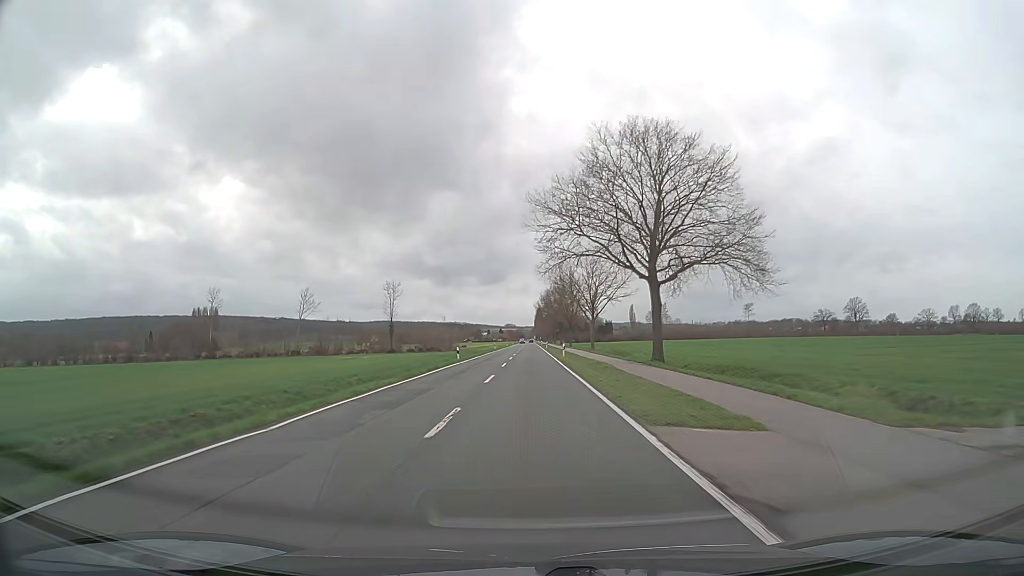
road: secondary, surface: asphalt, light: Day
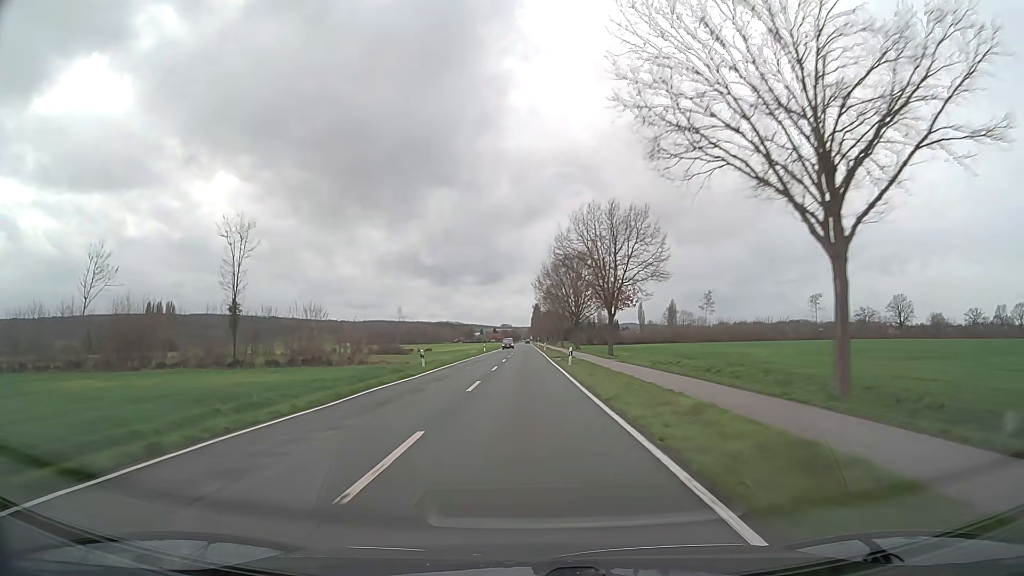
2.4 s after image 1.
(+0.4, +63.3) m; 0°
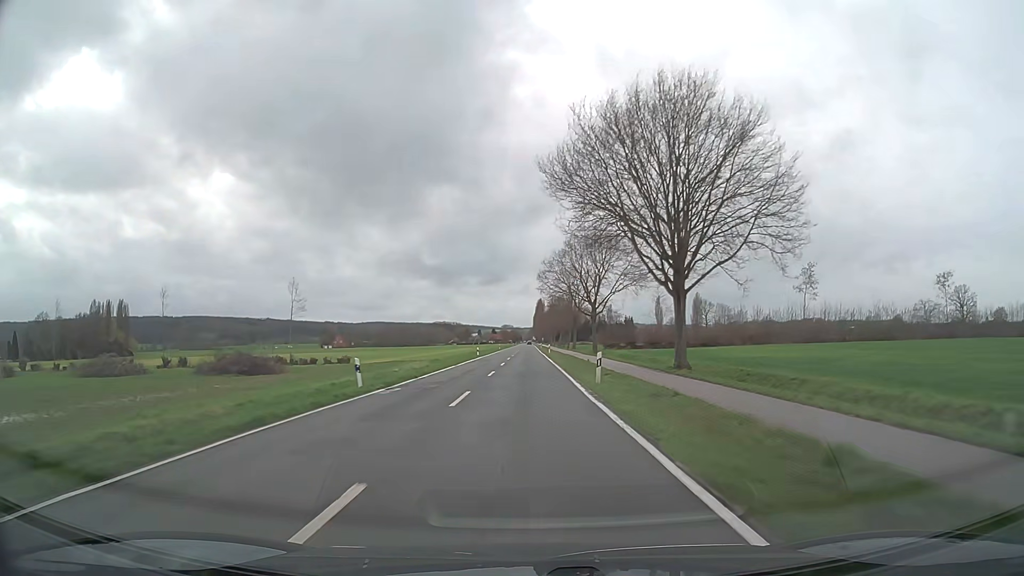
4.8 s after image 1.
(-0.1, +63.3) m; 0°
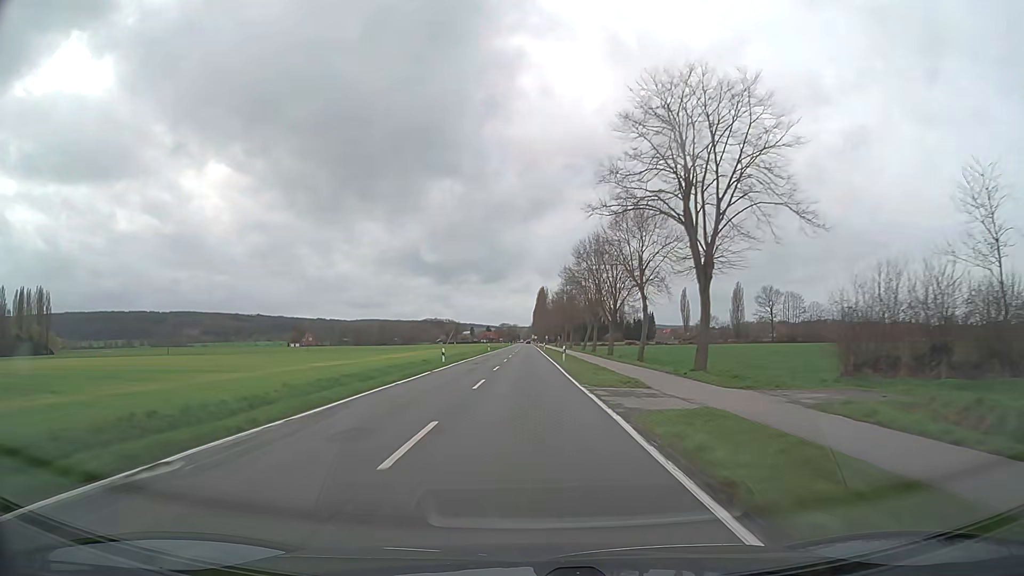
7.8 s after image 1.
(+0.2, +79.1) m; +1°
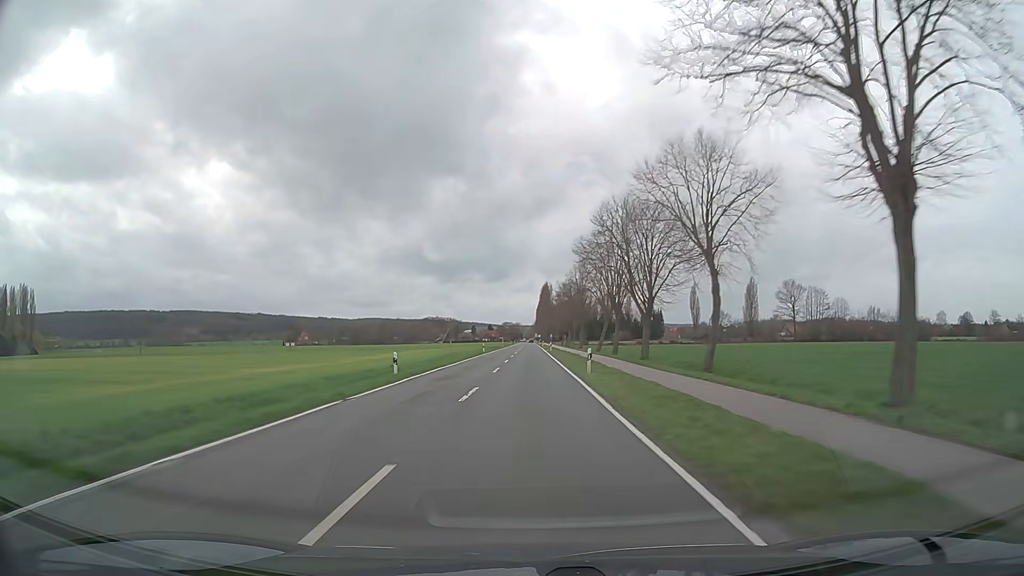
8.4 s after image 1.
(-0.1, +15.8) m; 0°
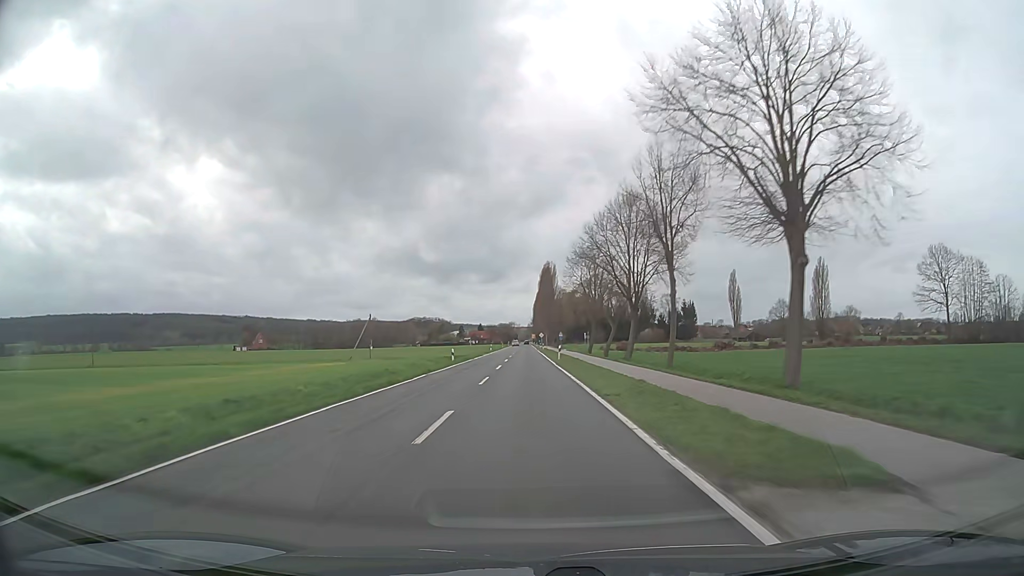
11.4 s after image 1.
(+0.2, +78.2) m; 0°
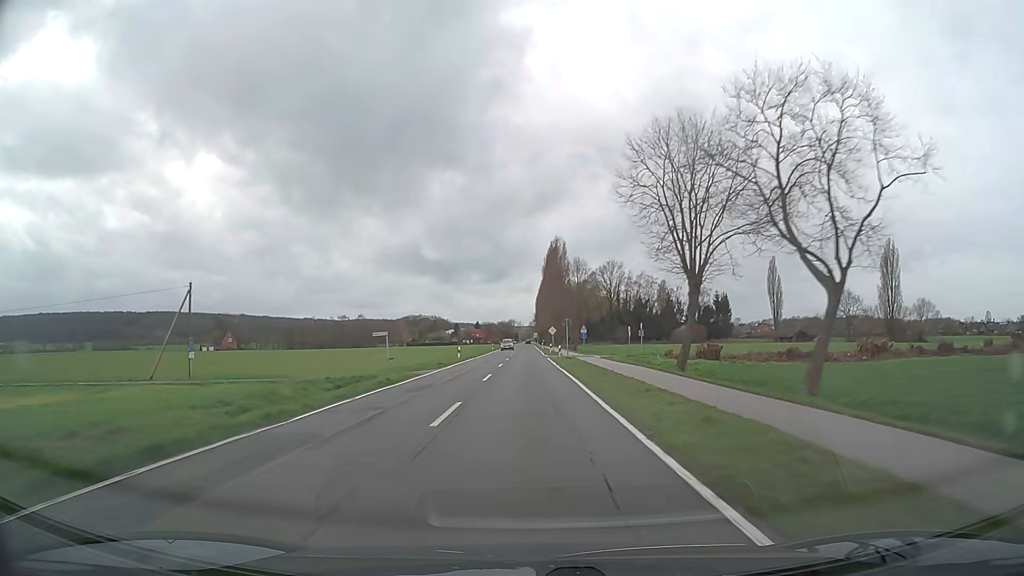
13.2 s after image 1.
(-0.2, +46.3) m; 0°
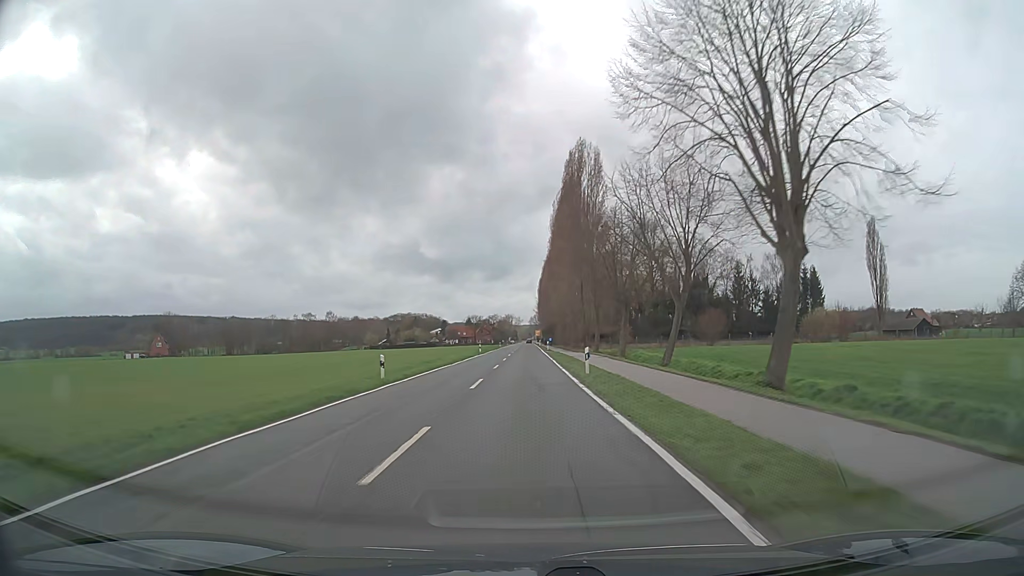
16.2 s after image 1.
(0.0, +76.0) m; 0°
(0, +10) (0, +20) (0, +30) (0, +40) (0, +50) (0, +60) (0, +70) (0, +80) (0, +90) (0, +100) m
